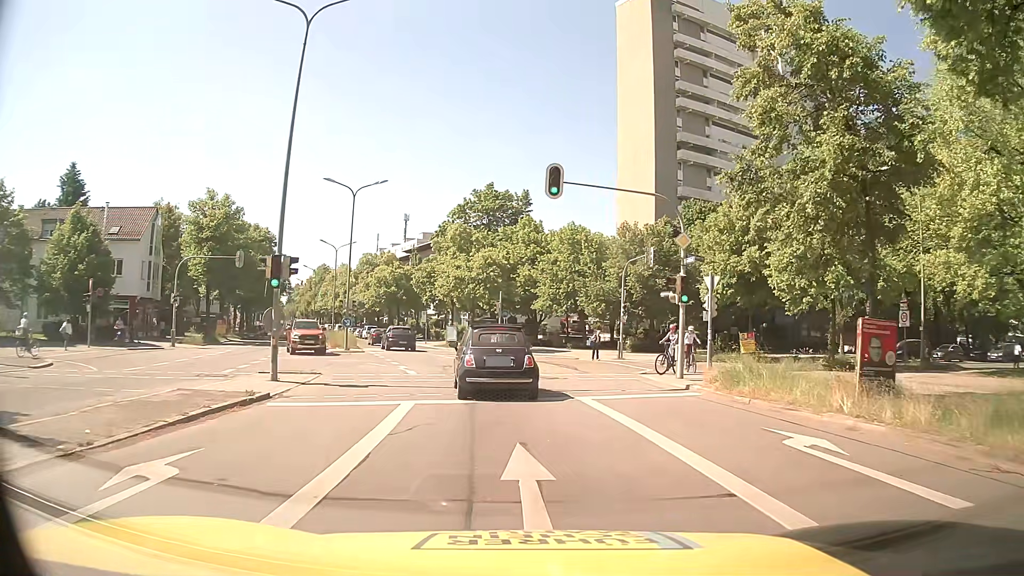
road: secondary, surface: asphalt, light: Day
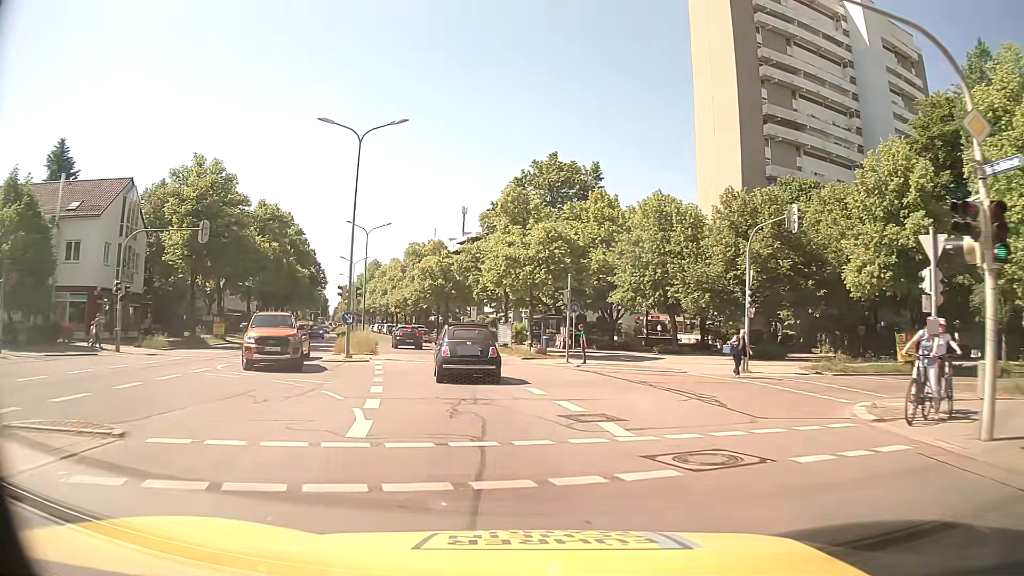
(-0.8, +13.4) m; -6°
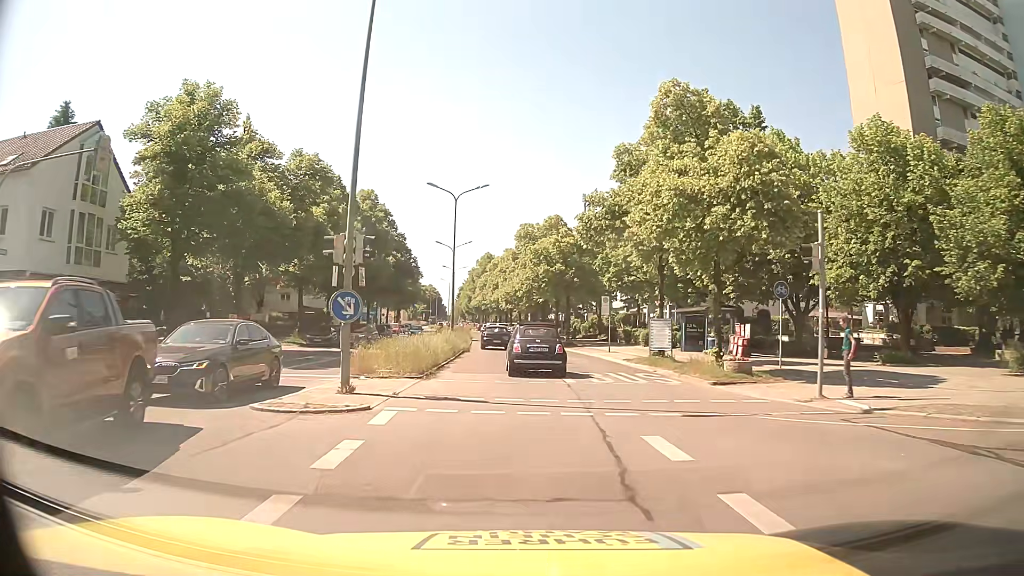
(-1.6, +16.4) m; -11°
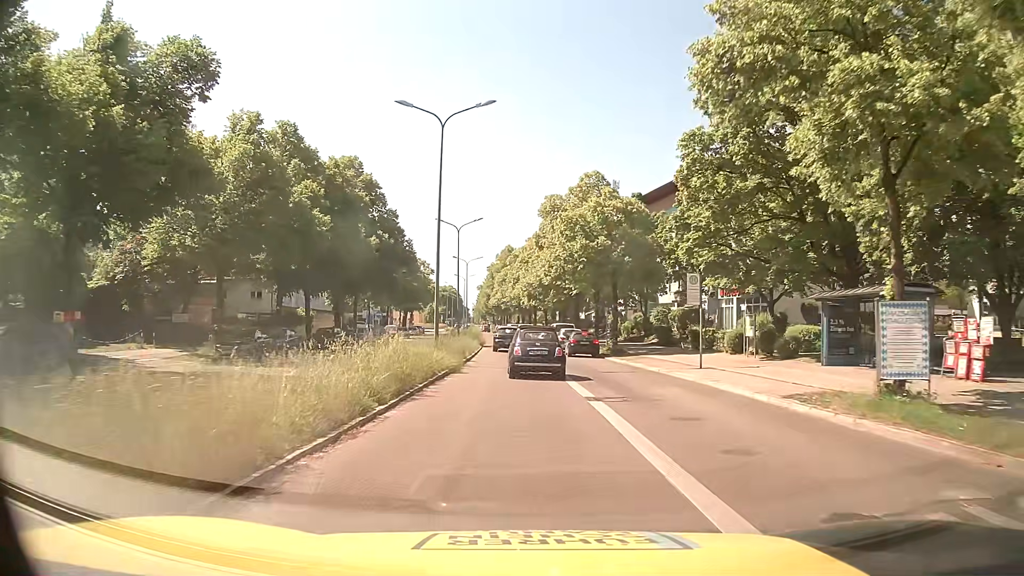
(-0.2, +17.1) m; -2°
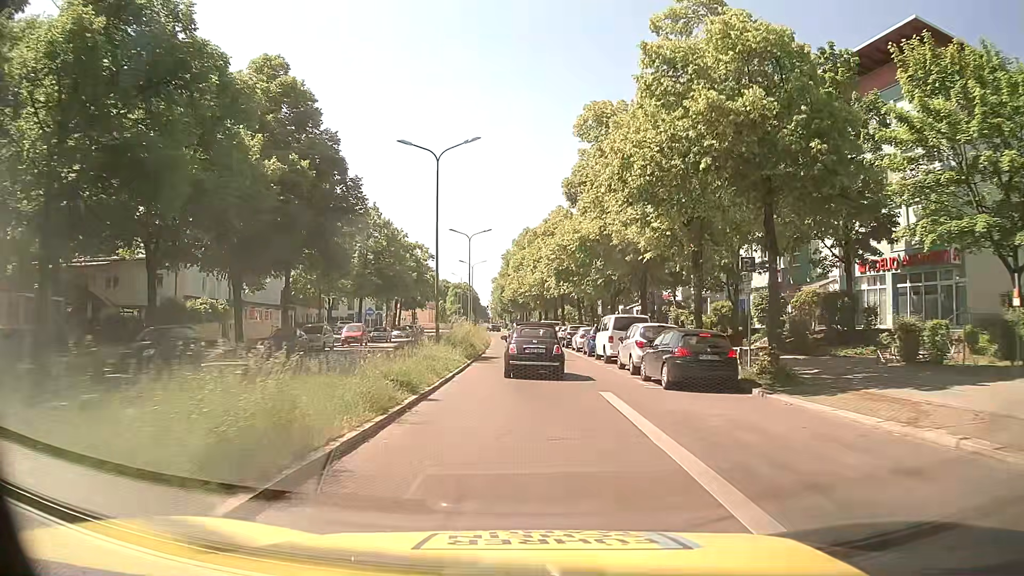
(-0.2, +24.4) m; -1°
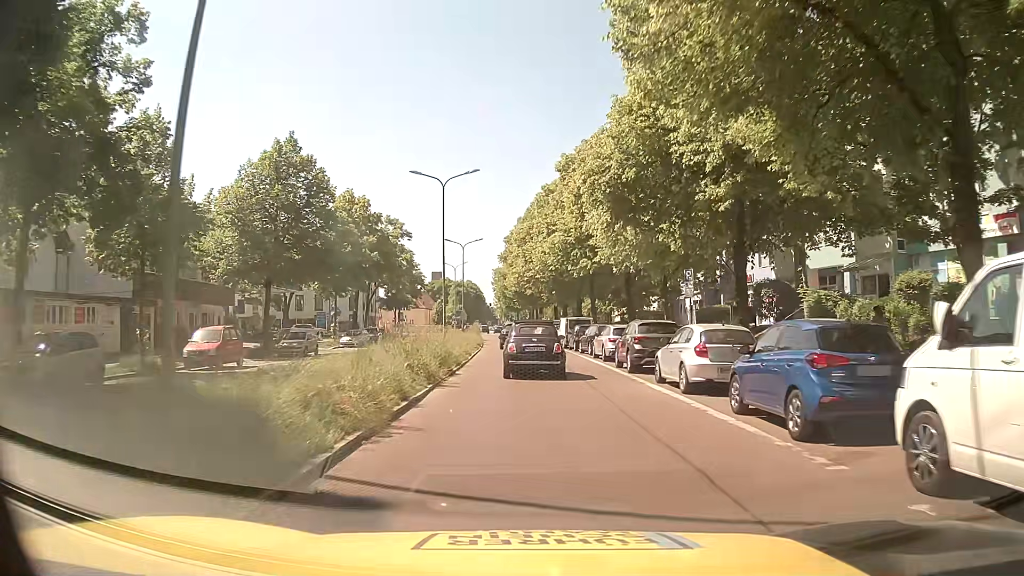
(-0.3, +25.3) m; 0°
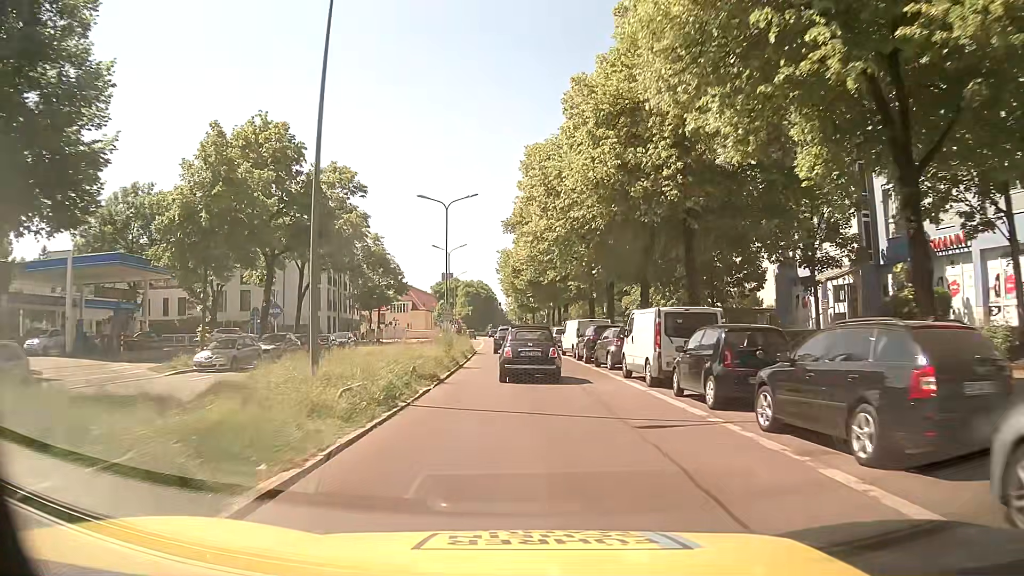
(-0.5, +26.3) m; -2°
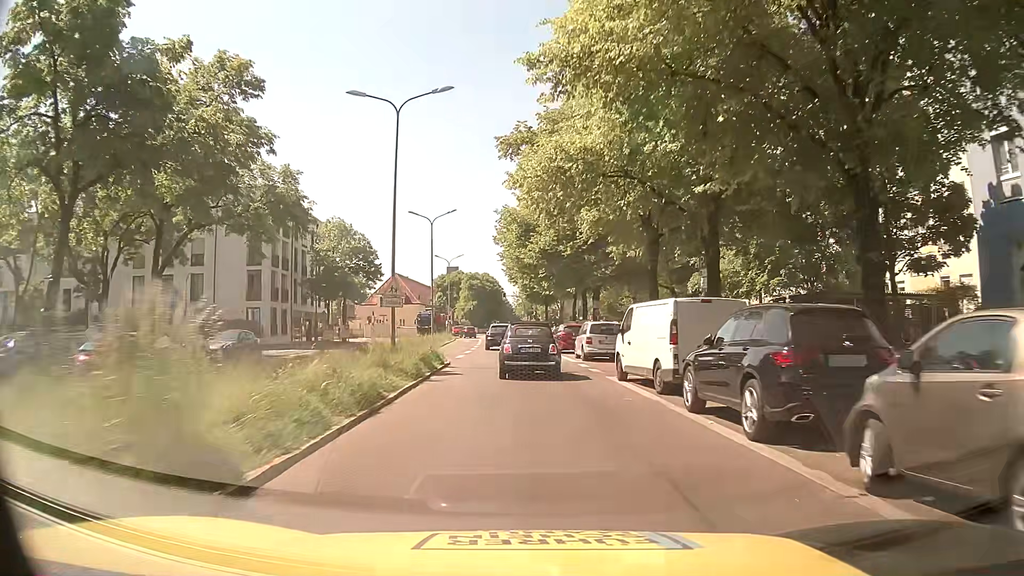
(-0.3, +20.6) m; -2°
(0, +10) (0, +20) (0, +30) (0, +40) (0, +50) (0, +60) (0, +70) (0, +80) (-1, +90) (+1, +100) m
